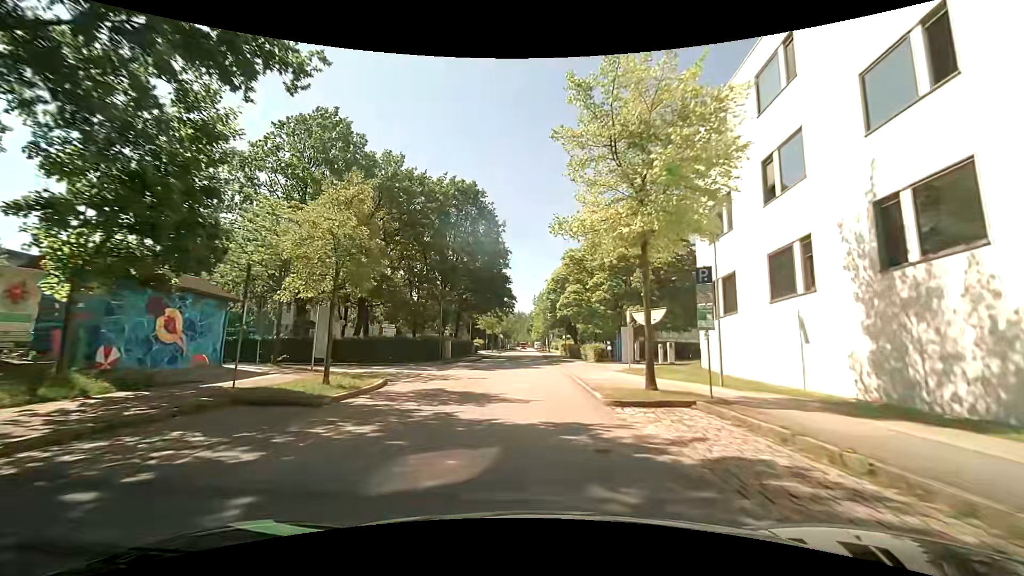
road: residential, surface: asphalt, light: Day
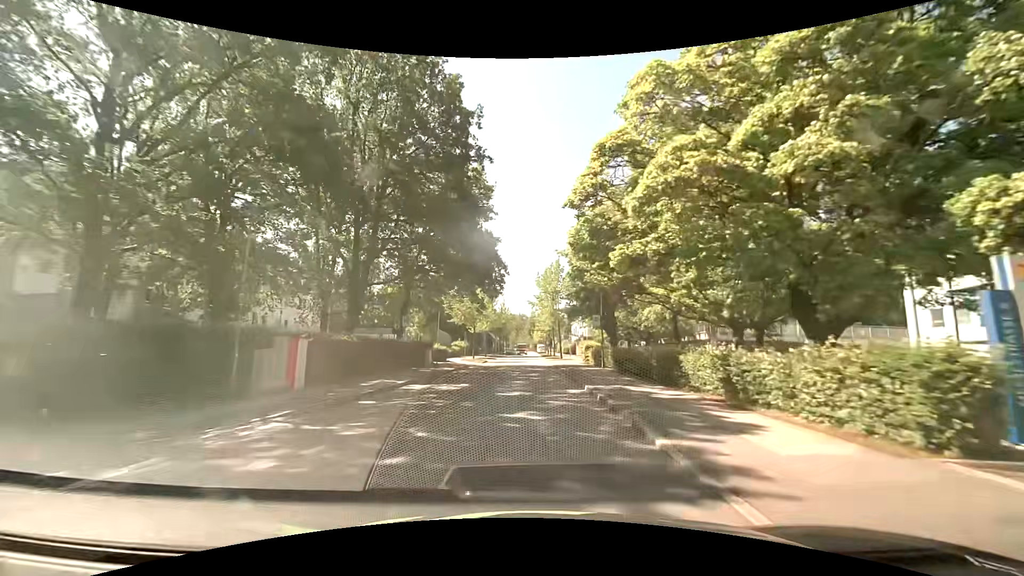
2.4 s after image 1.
(-0.3, +29.4) m; 0°
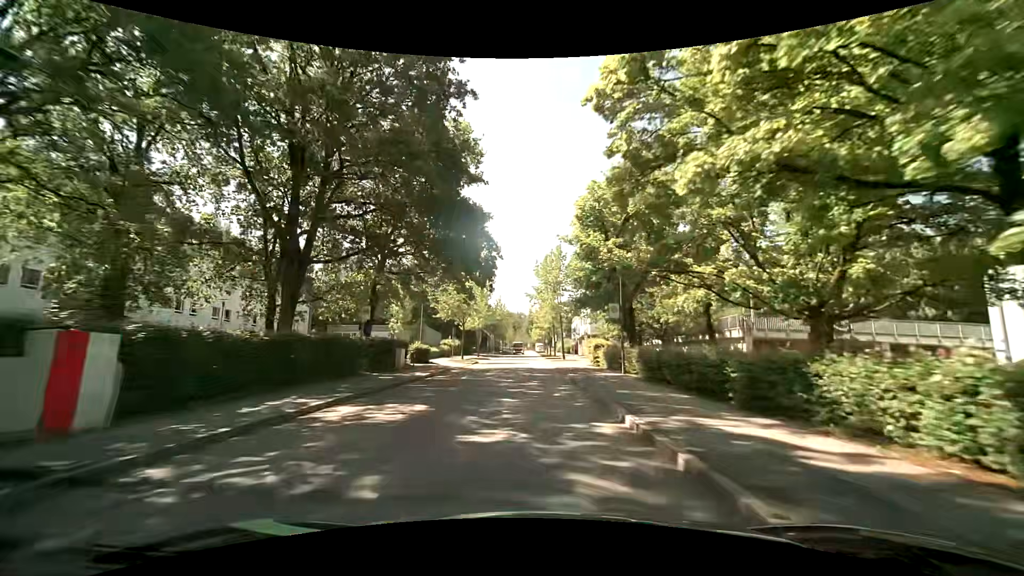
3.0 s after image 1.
(0.0, +7.2) m; 0°
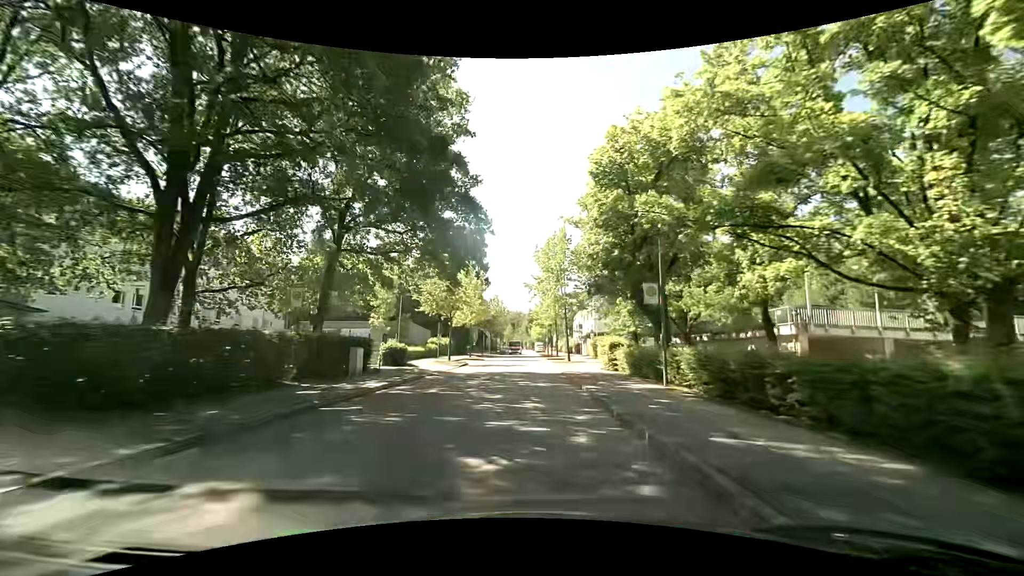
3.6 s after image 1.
(0.0, +7.1) m; 0°
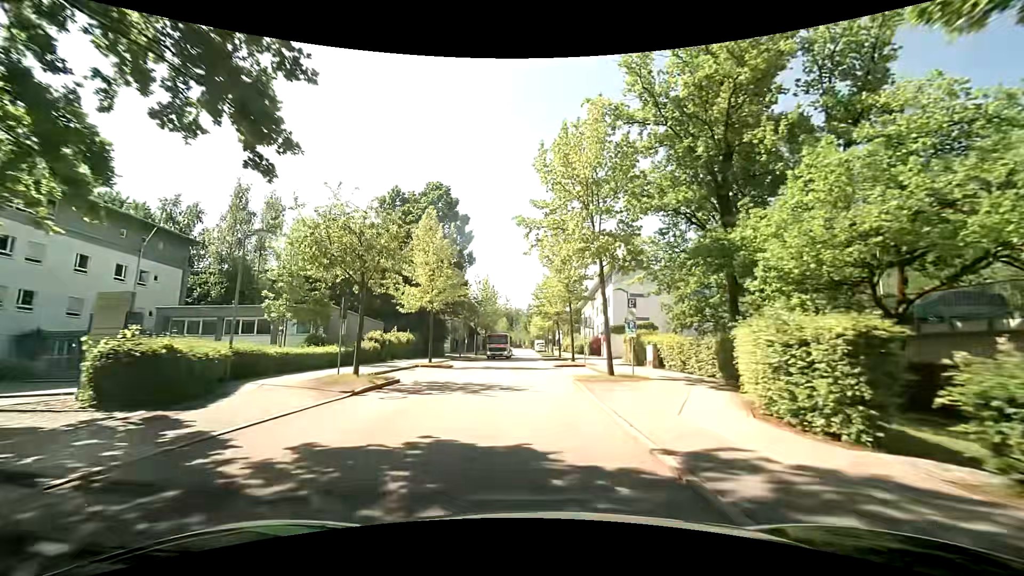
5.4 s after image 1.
(+0.2, +20.9) m; -1°
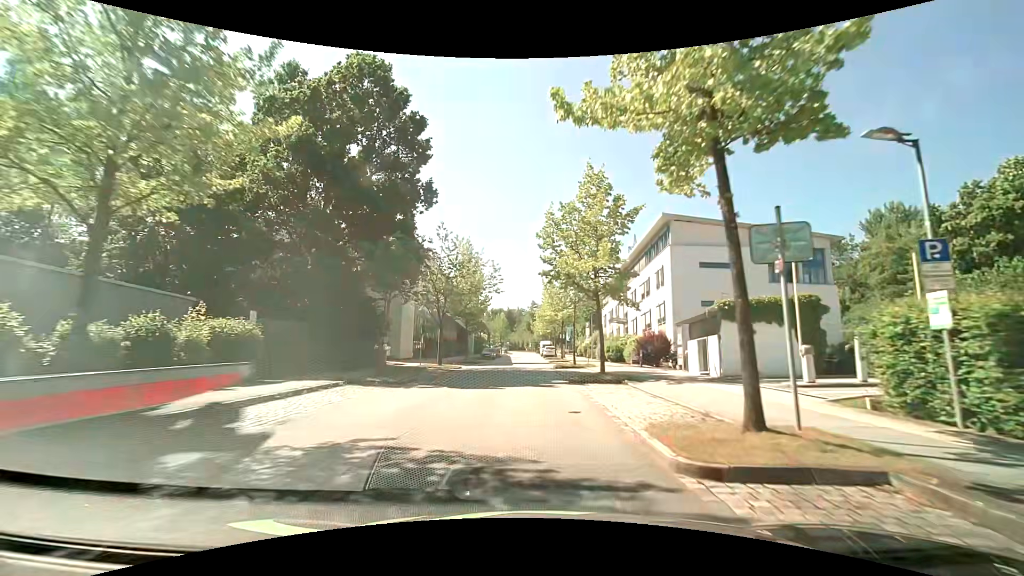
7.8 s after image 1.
(+0.4, +26.0) m; 0°
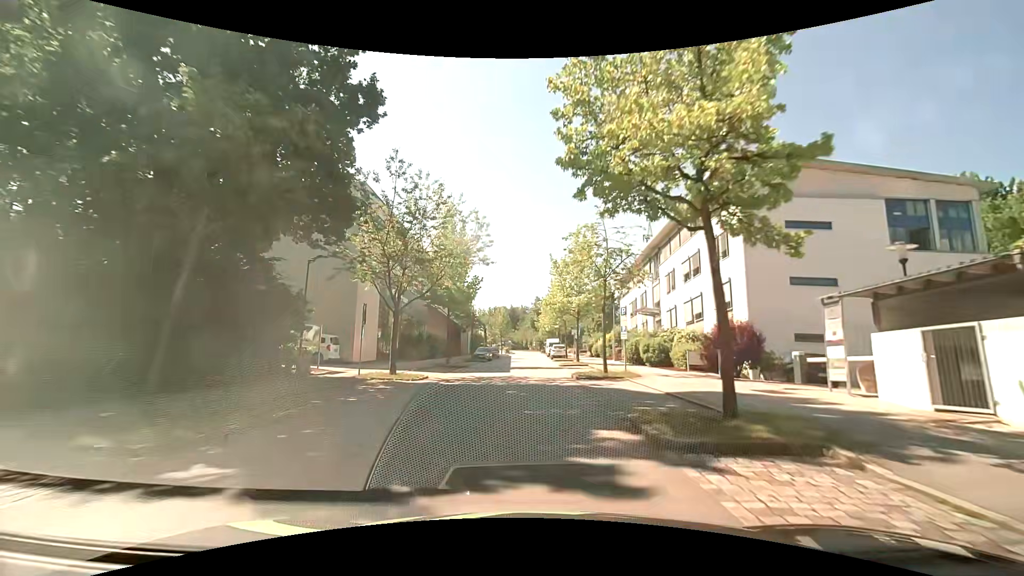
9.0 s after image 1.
(0.0, +12.9) m; 0°
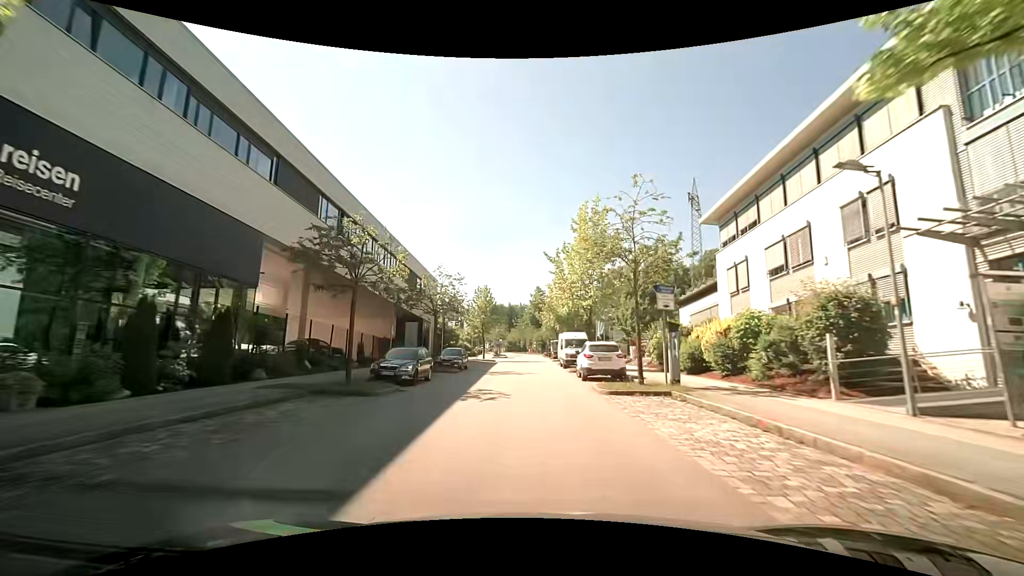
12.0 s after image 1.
(-0.1, +34.3) m; 0°
(0, +10) (0, +20) (0, +30) (0, +40) (0, +50) (0, +60) (0, +70) (0, +80) (0, +90) (0, +100) m
